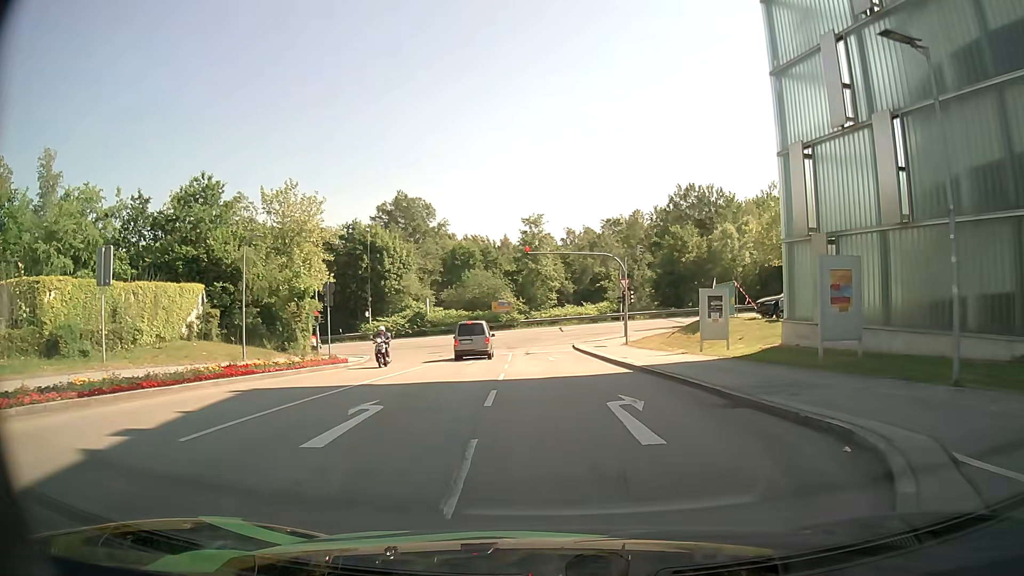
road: residential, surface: asphalt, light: Day
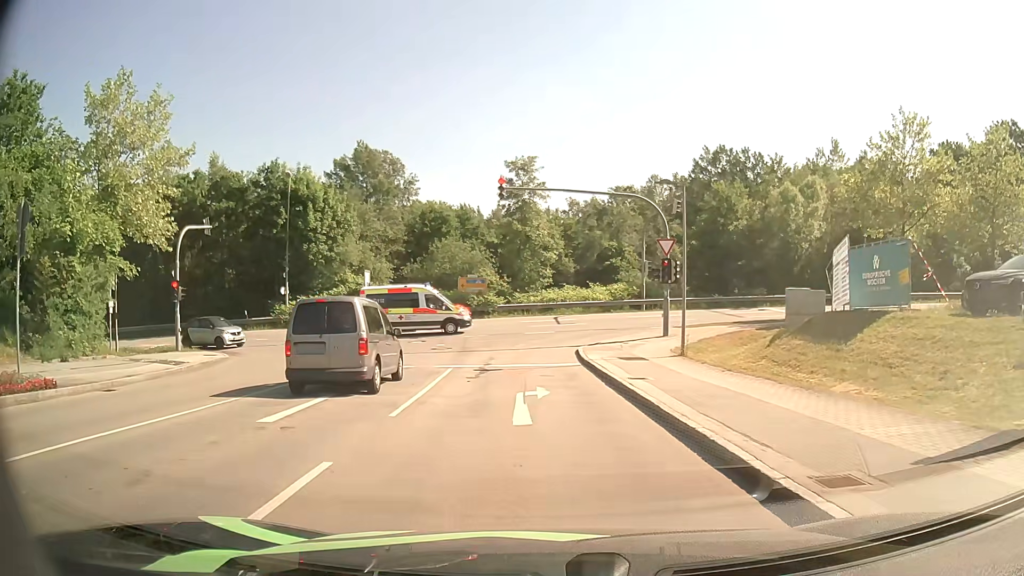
(+0.2, +19.0) m; -1°
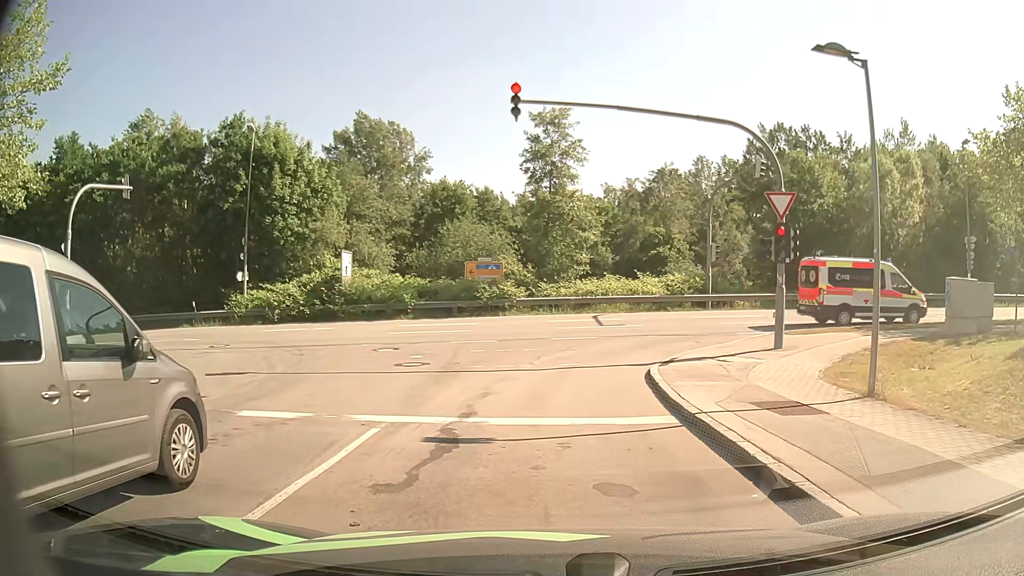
(-0.1, +10.3) m; -1°
